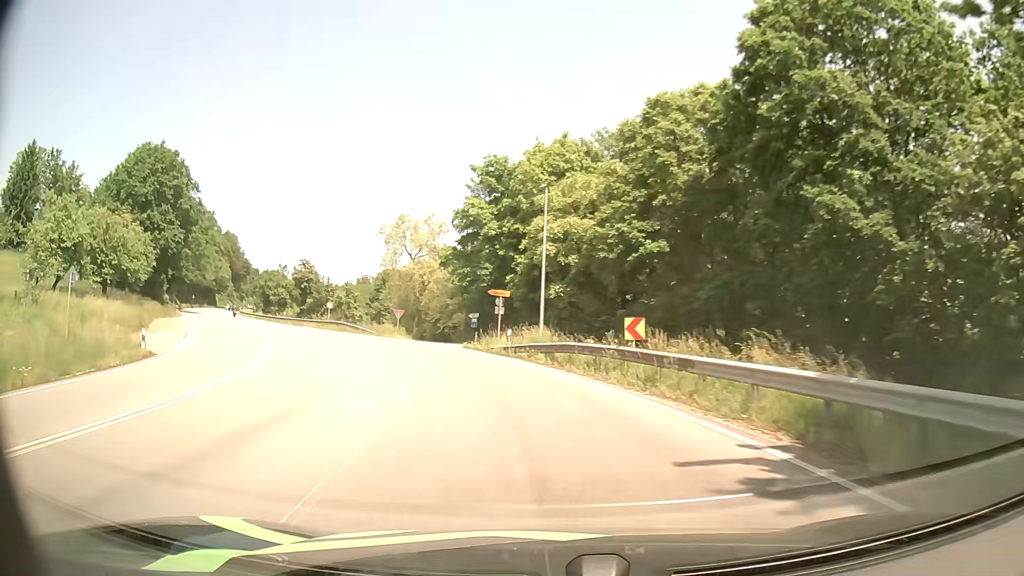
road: primary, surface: asphalt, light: Day
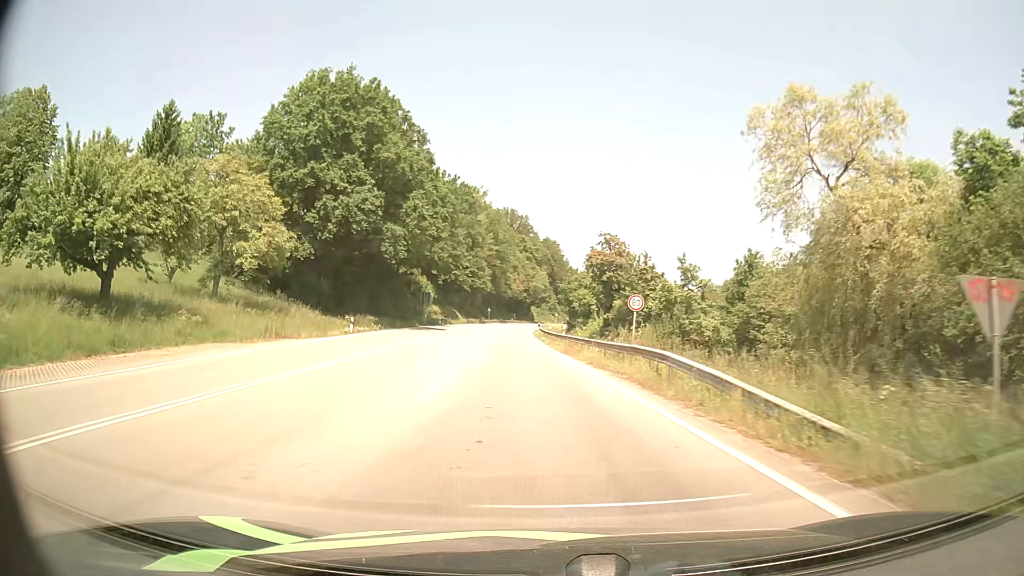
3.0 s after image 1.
(-10.6, +39.5) m; -29°
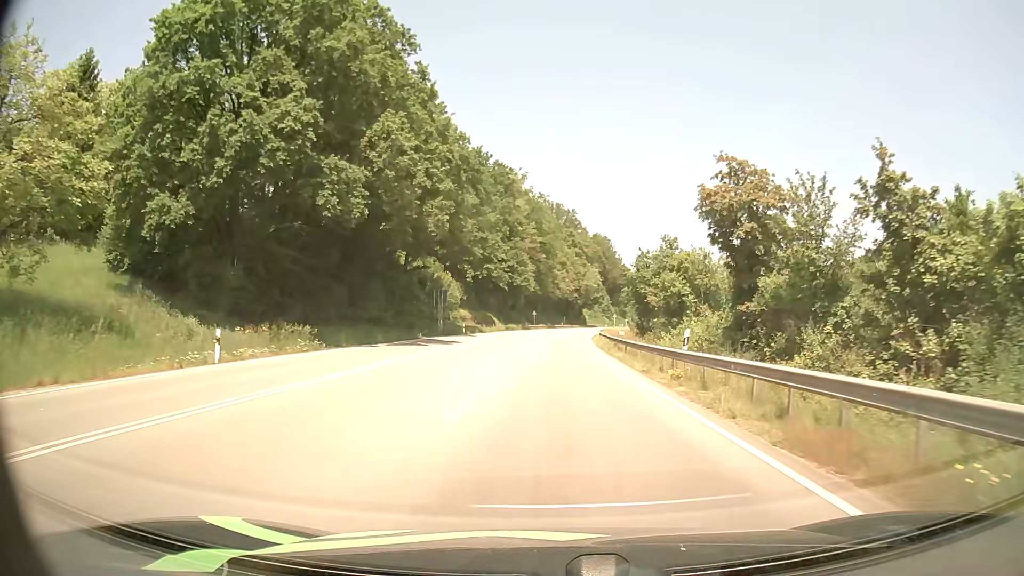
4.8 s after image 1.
(-1.5, +25.7) m; -4°
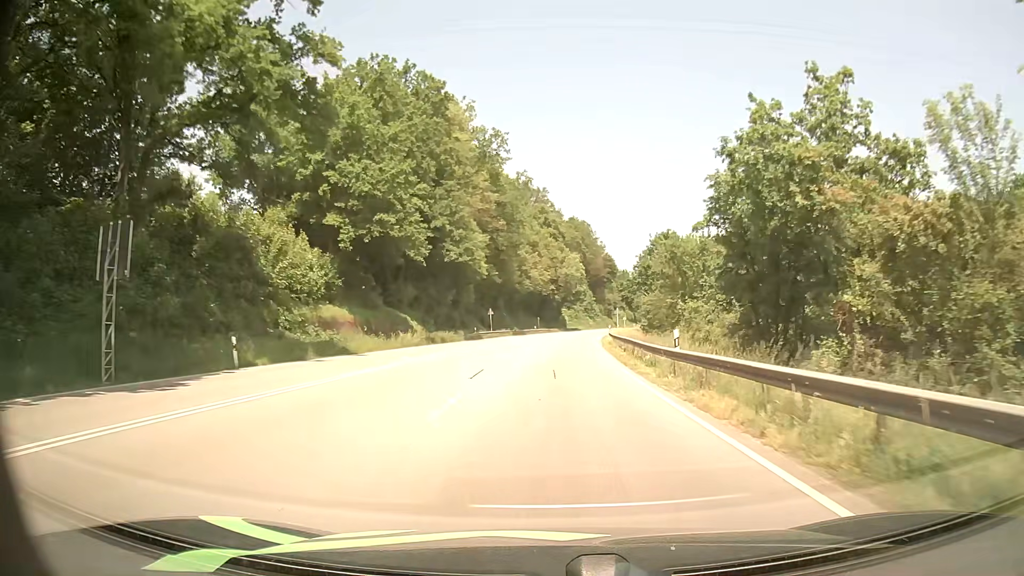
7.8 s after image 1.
(+0.8, +48.7) m; +2°
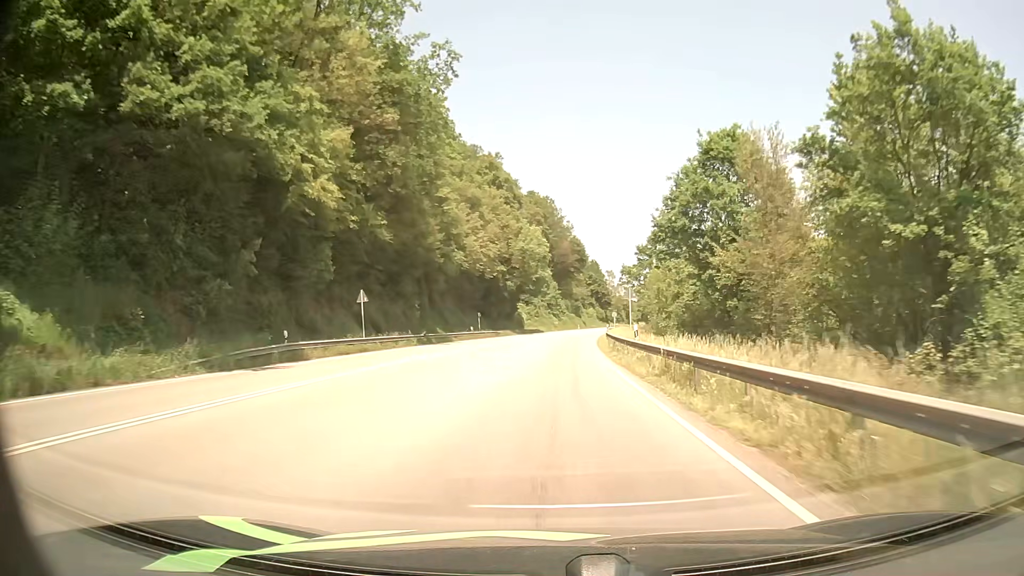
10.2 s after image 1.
(+1.4, +44.9) m; +3°
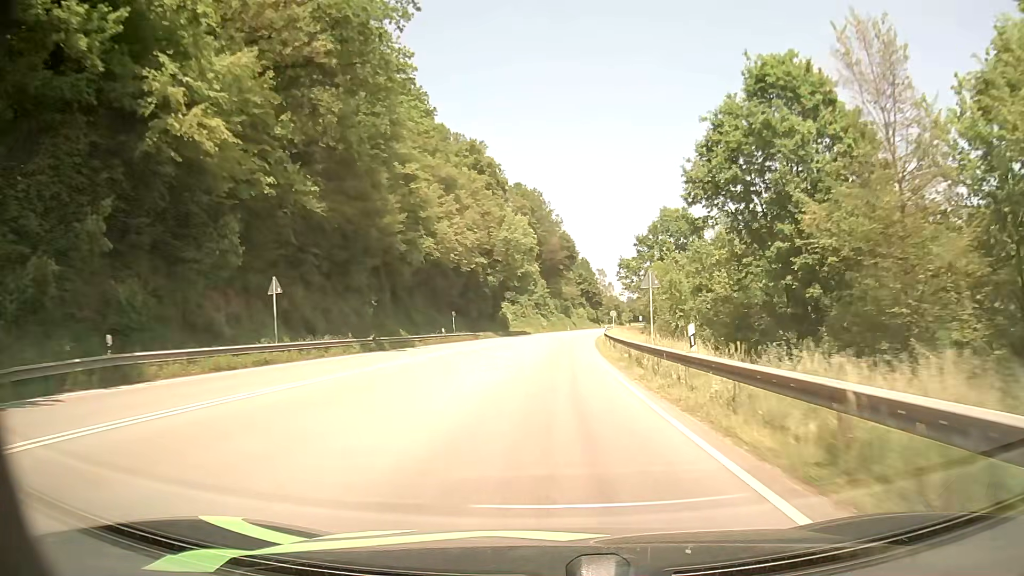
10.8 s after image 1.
(+0.1, +12.0) m; +1°
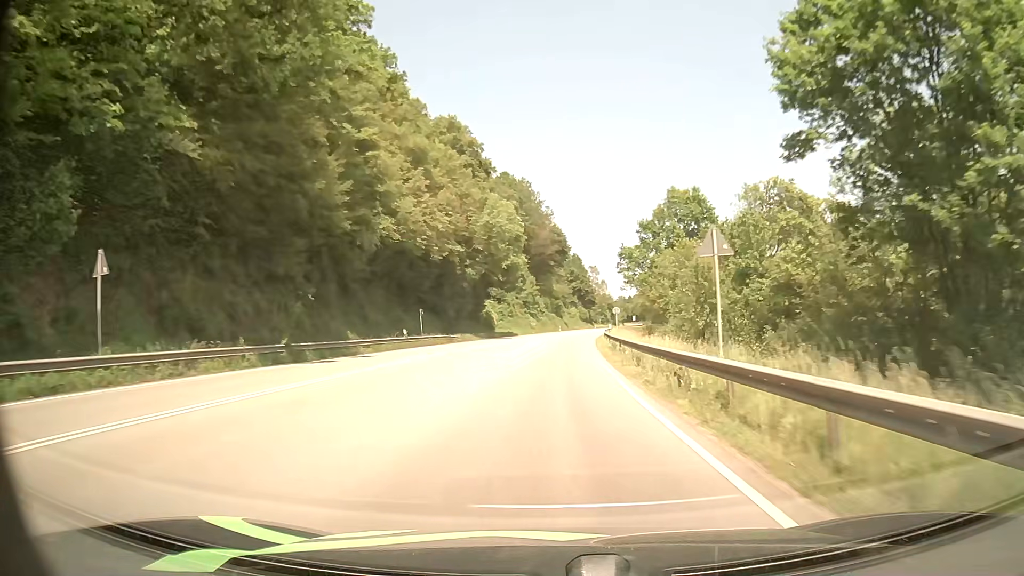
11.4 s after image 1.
(+0.2, +12.2) m; +1°
(0, +10) (0, +20) (+1, +30) (+1, +40) (+2, +50) (+2, +60) (+3, +70) (+4, +80) (+5, +90) (+6, +100) m
